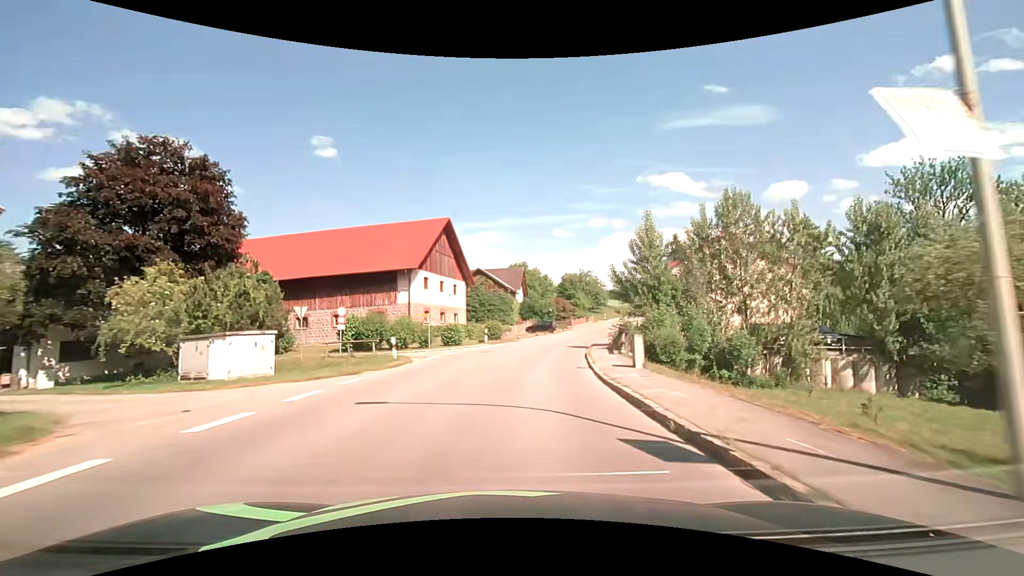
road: secondary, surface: asphalt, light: Day
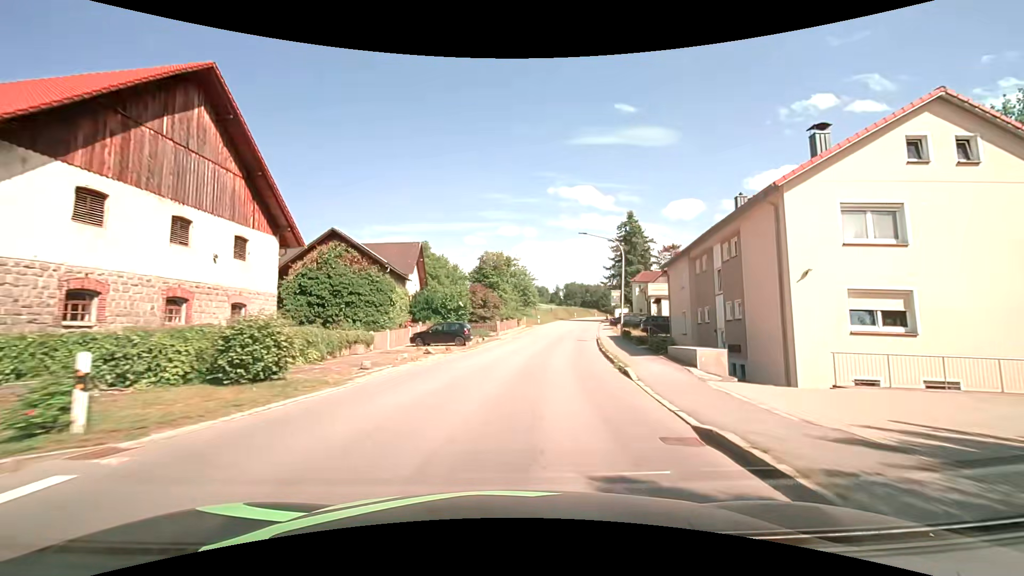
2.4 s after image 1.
(+2.4, +30.1) m; +10°
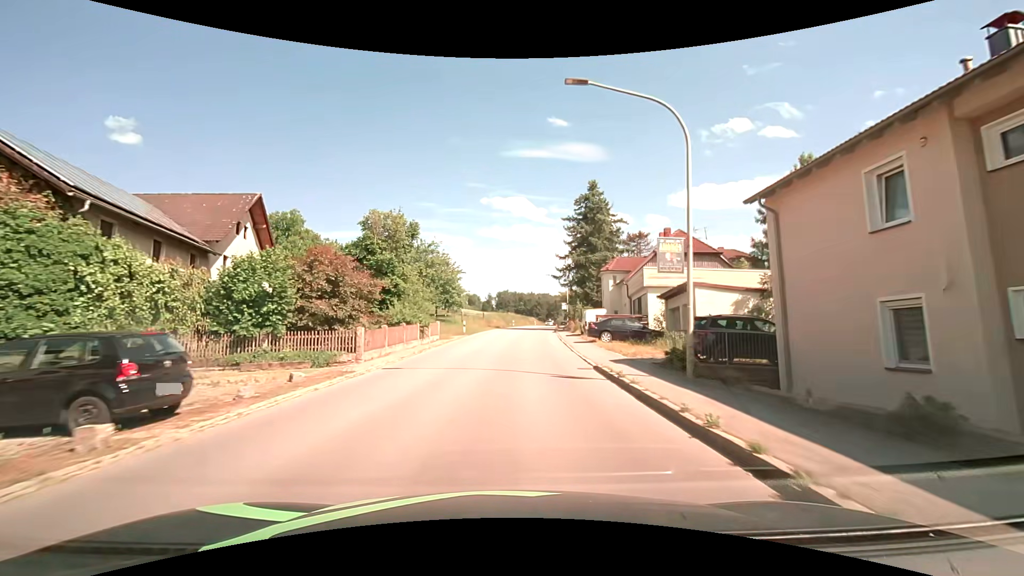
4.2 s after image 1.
(+1.8, +22.4) m; +8°
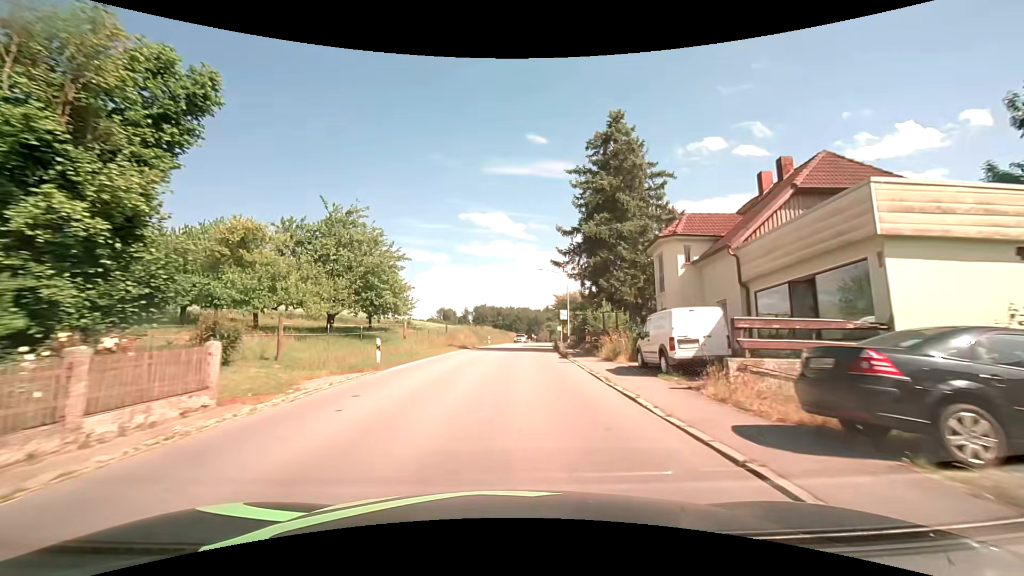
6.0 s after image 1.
(+0.4, +22.3) m; +2°
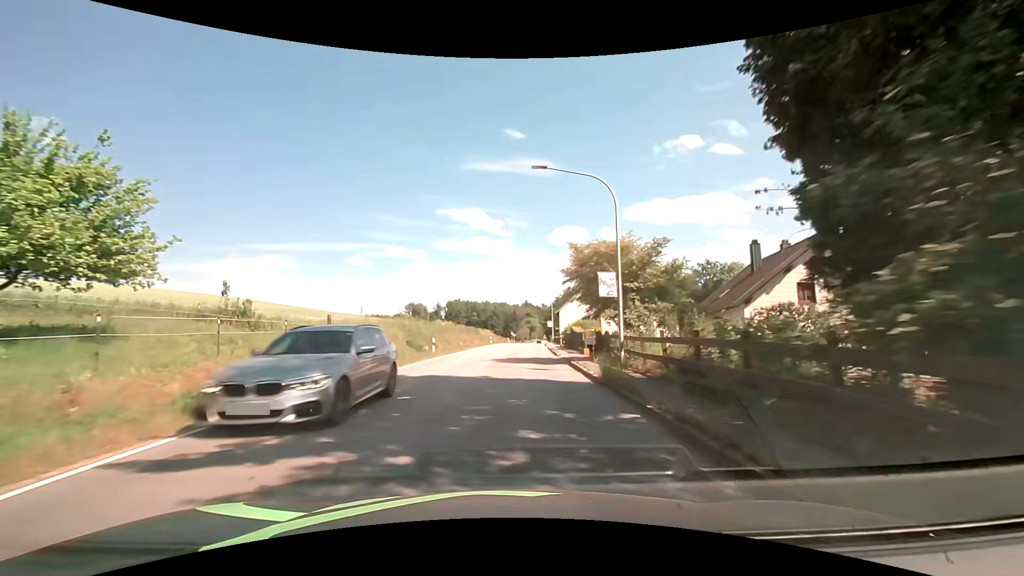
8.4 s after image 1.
(+0.9, +29.6) m; +2°
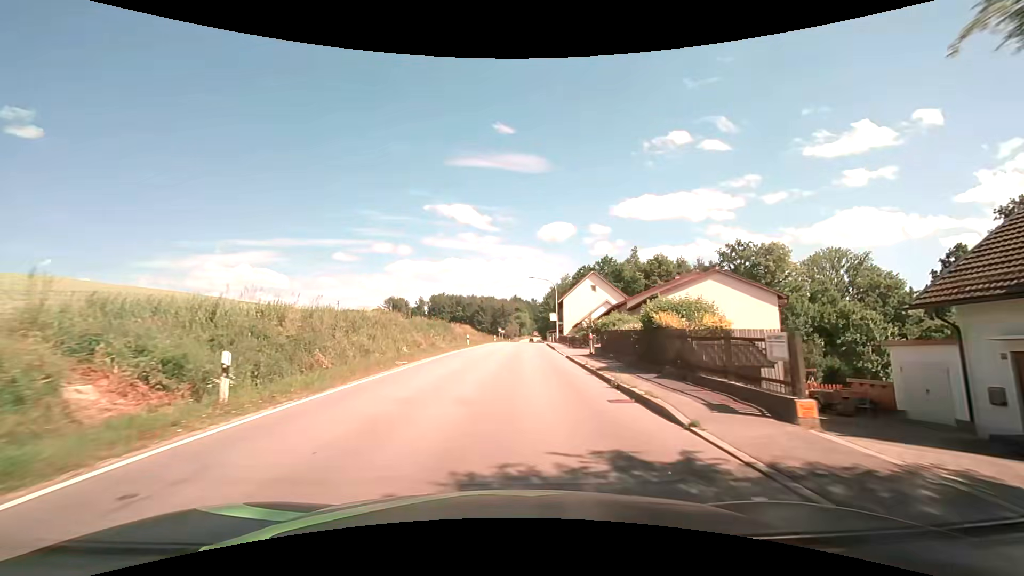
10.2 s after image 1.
(+0.5, +22.6) m; +2°
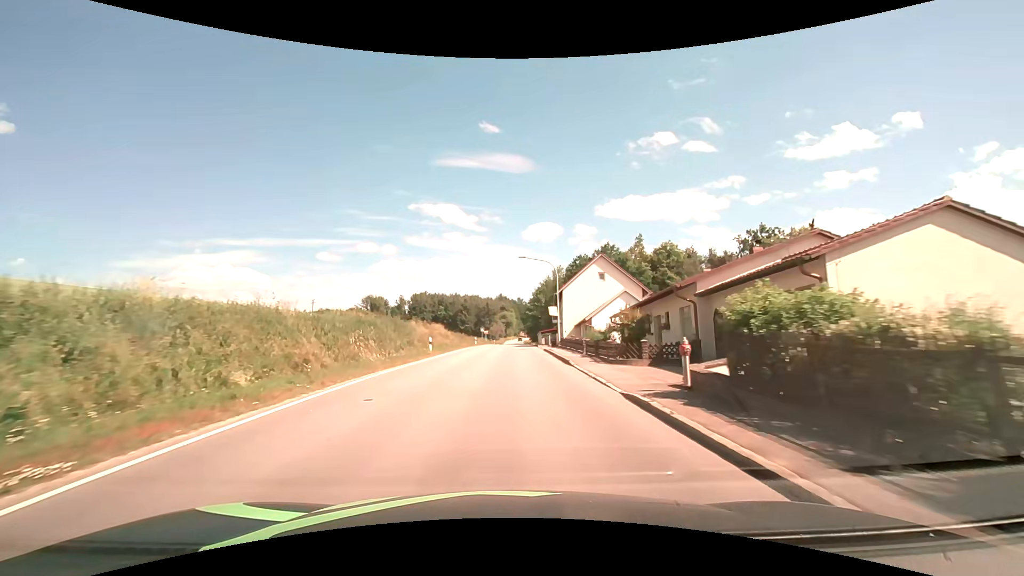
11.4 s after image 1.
(+0.3, +15.2) m; +2°
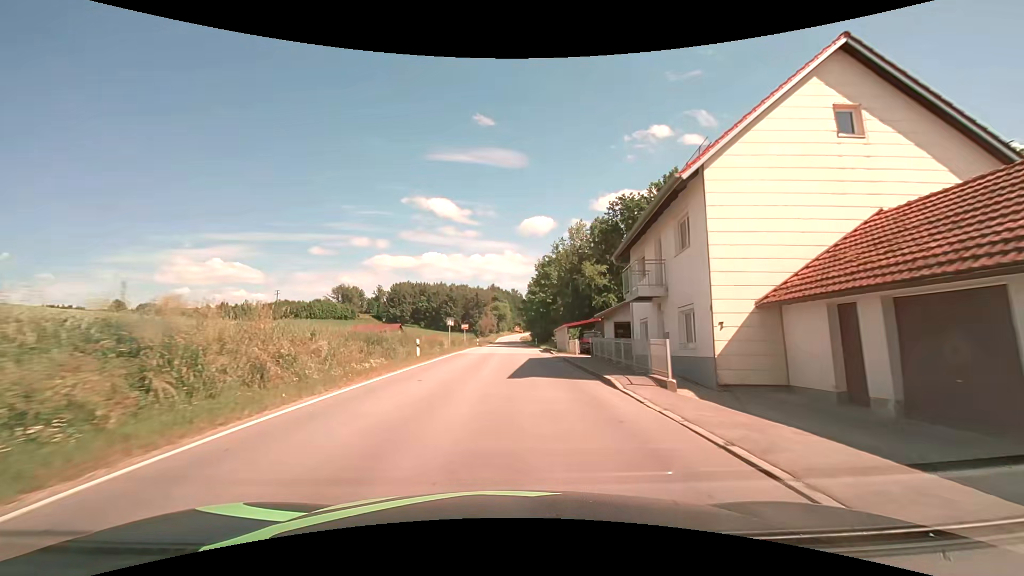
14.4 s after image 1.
(+0.3, +38.2) m; +1°
(0, +10) (0, +20) (0, +30) (+1, +40) (+1, +50) (+1, +60) (+1, +70) (+1, +80) (+1, +90) (+1, +100) m
